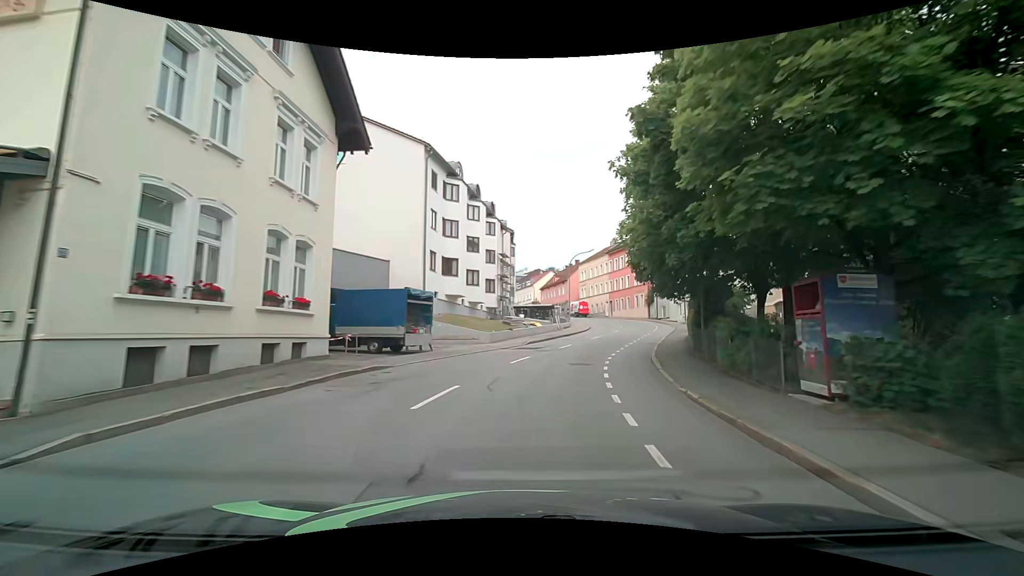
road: tertiary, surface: asphalt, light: Day
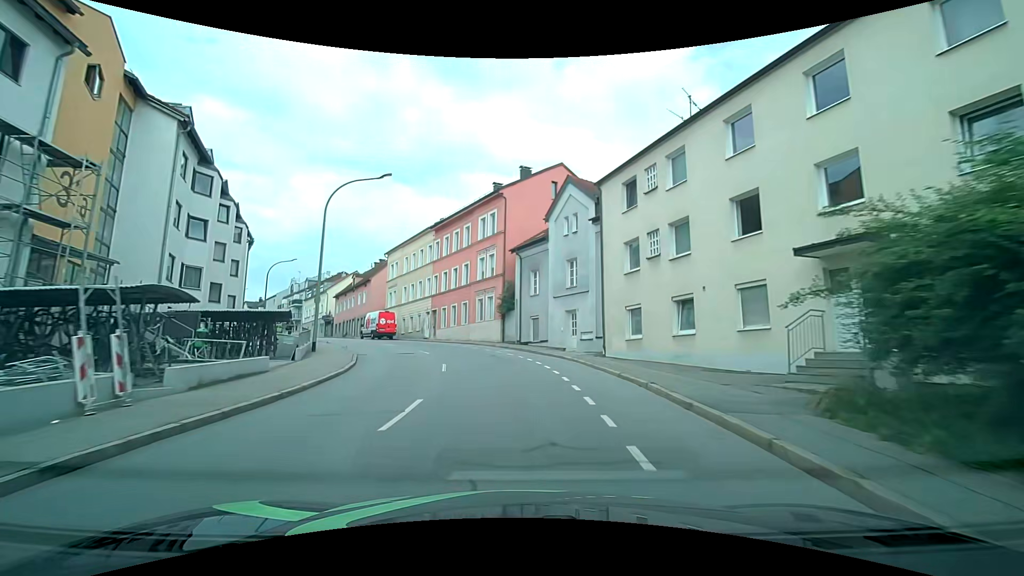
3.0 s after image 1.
(+7.1, +35.7) m; +19°
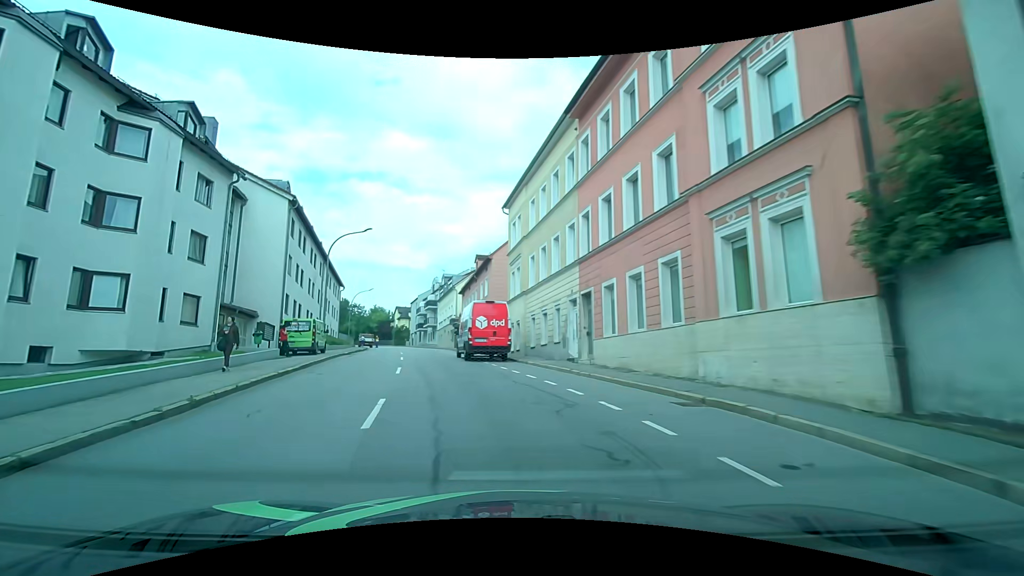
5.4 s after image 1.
(-3.5, +27.2) m; -21°
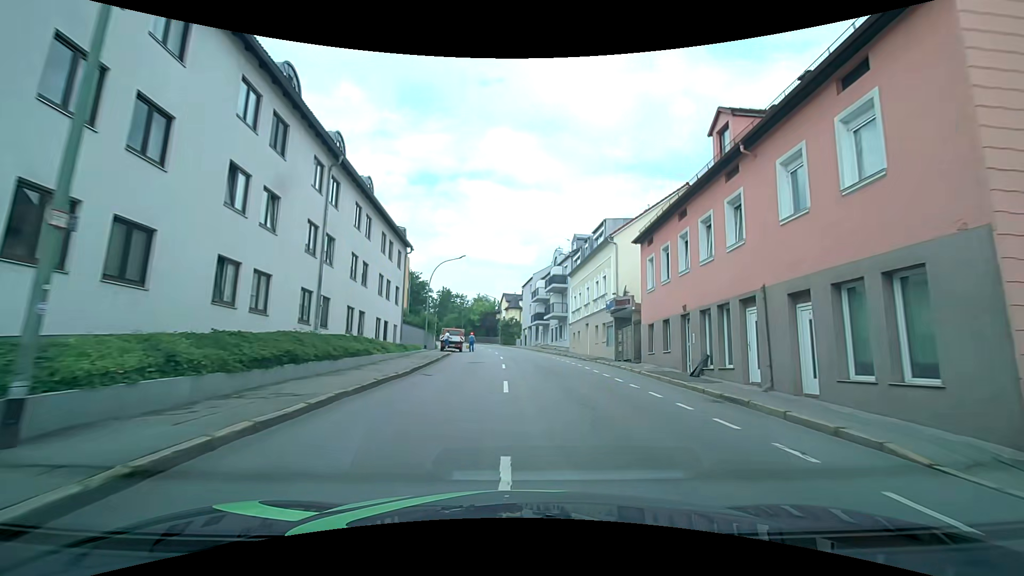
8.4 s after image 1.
(-6.7, +31.2) m; -11°
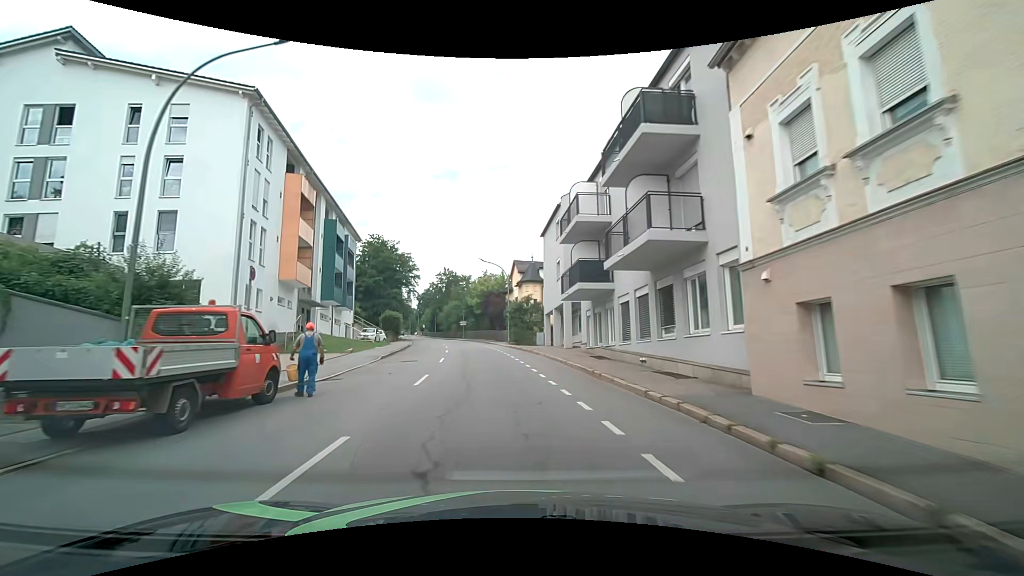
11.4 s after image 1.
(+0.4, +35.6) m; -4°
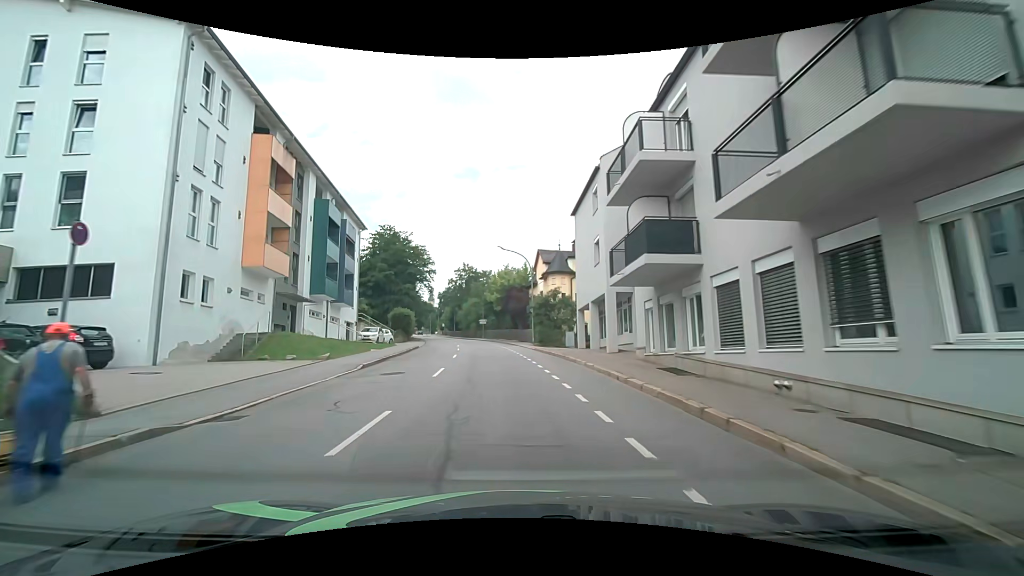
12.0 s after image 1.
(-0.2, +7.2) m; -2°
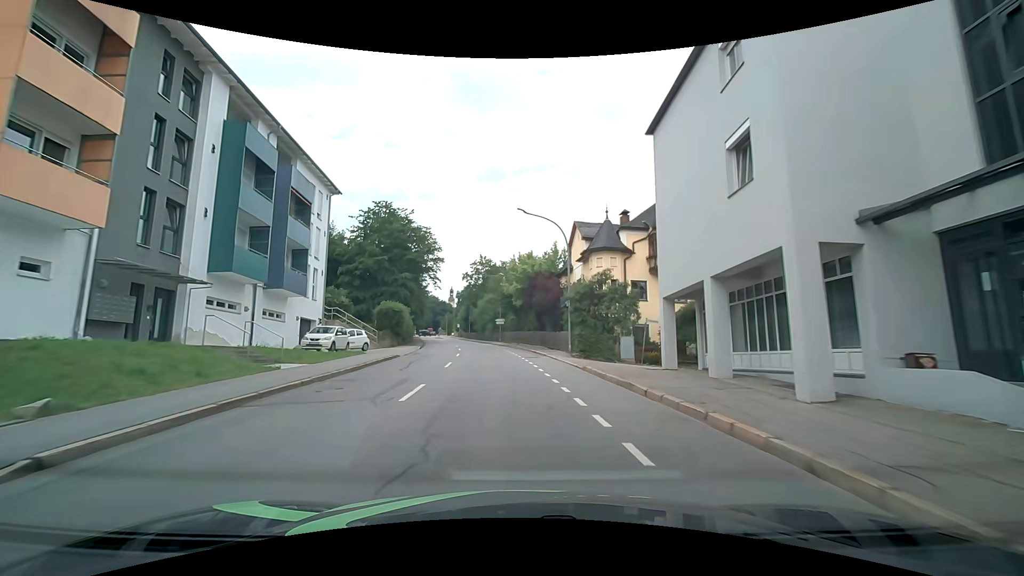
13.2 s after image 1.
(-0.4, +14.4) m; -3°
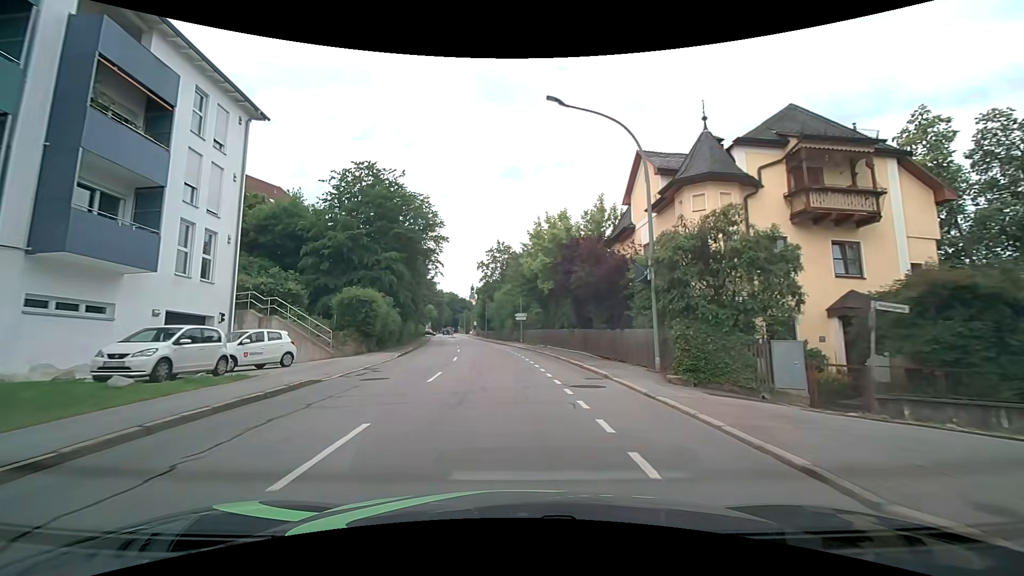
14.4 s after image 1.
(-0.3, +14.3) m; -3°
